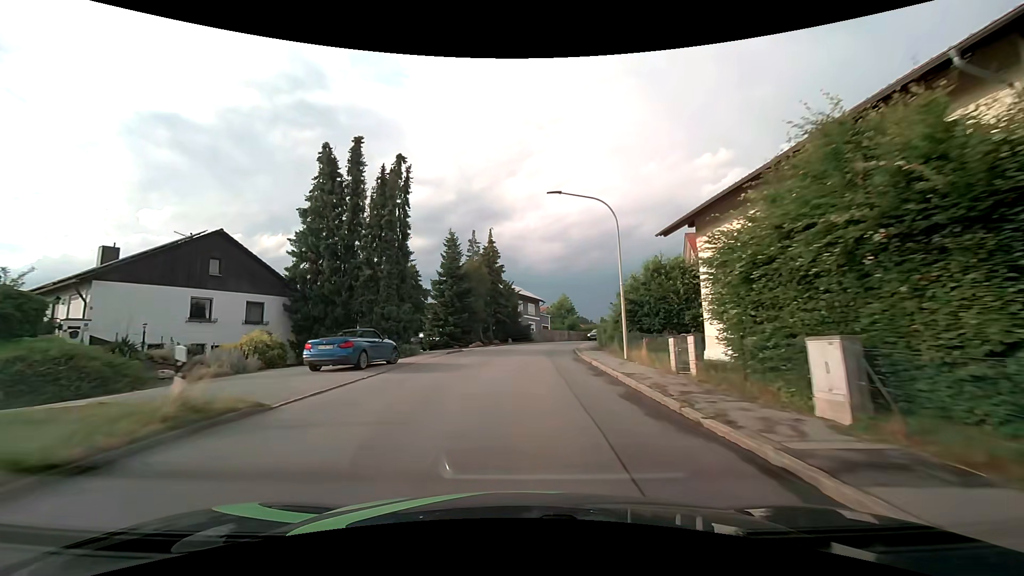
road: tertiary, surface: asphalt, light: Day
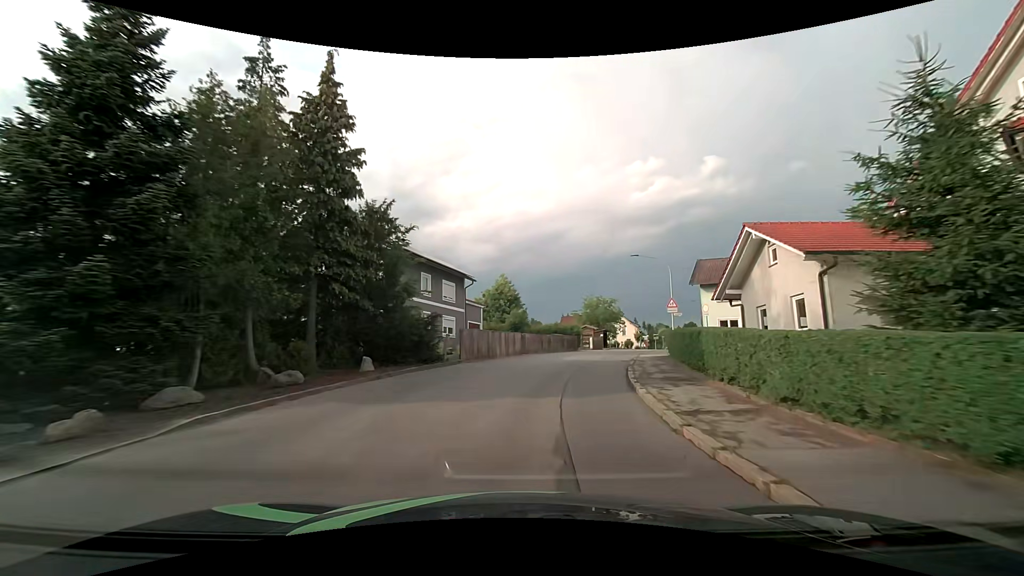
(+1.5, +34.0) m; +7°
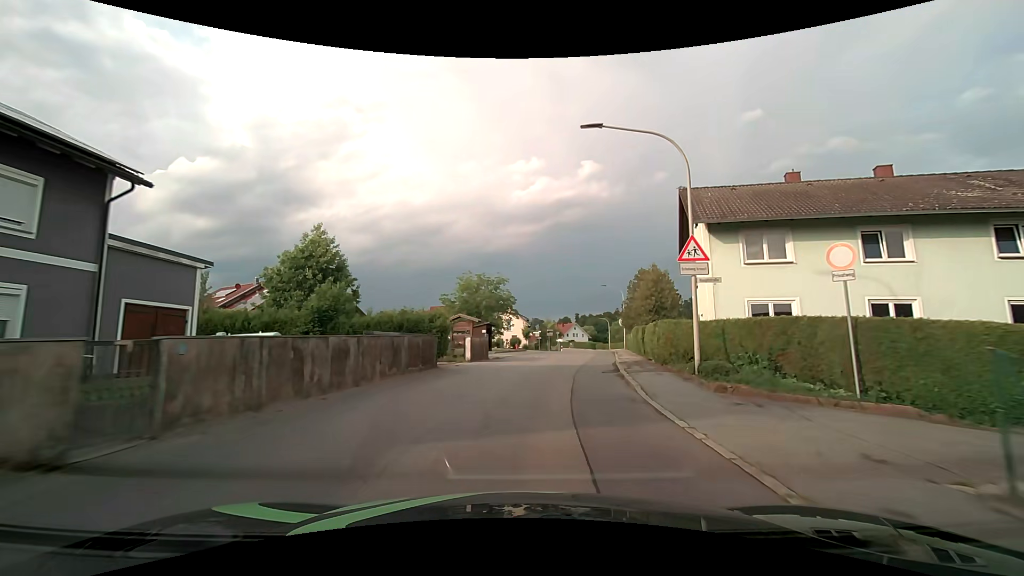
(+3.4, +24.9) m; +15°
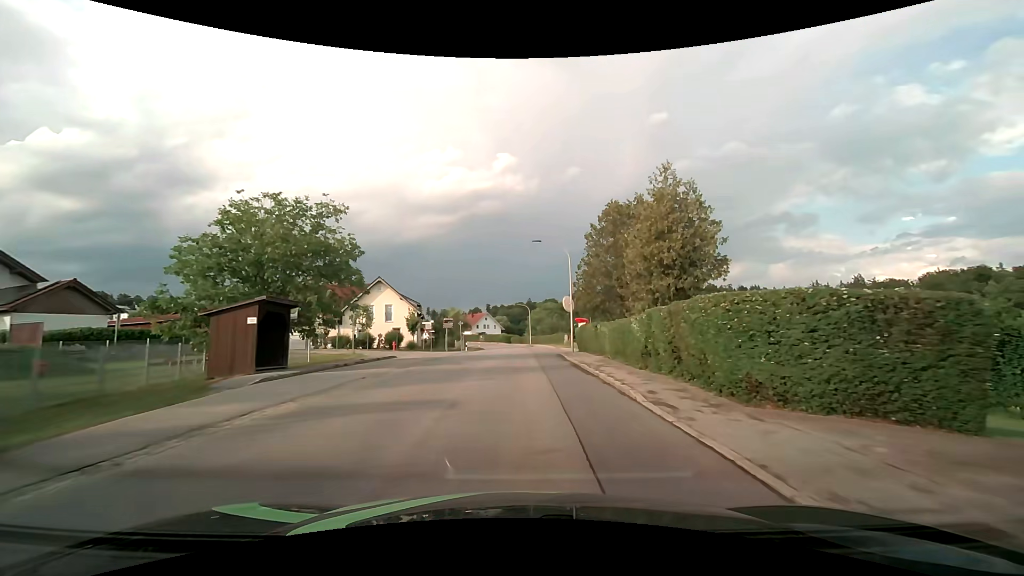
(+2.5, +26.6) m; +9°
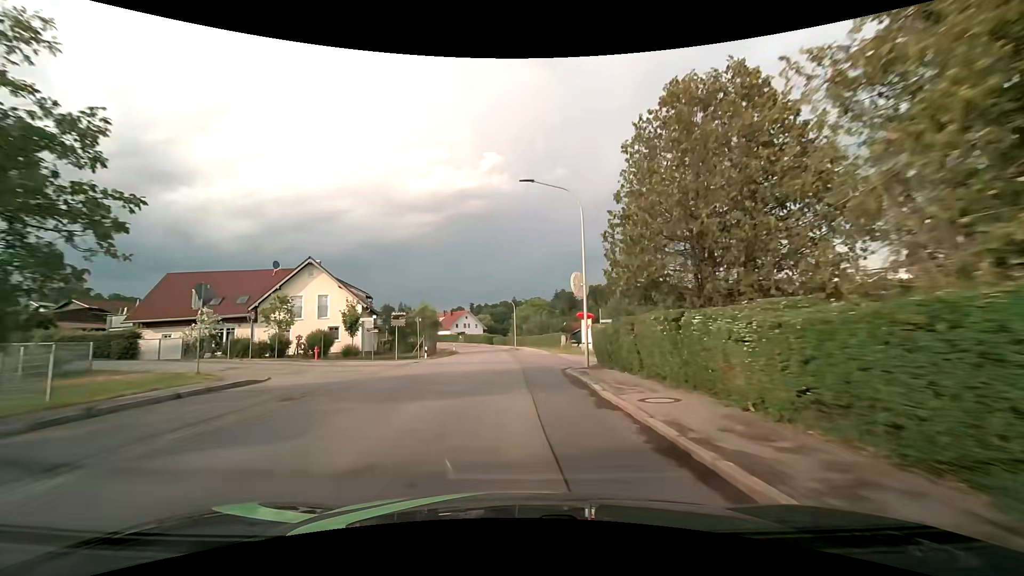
(+0.4, +14.4) m; +2°
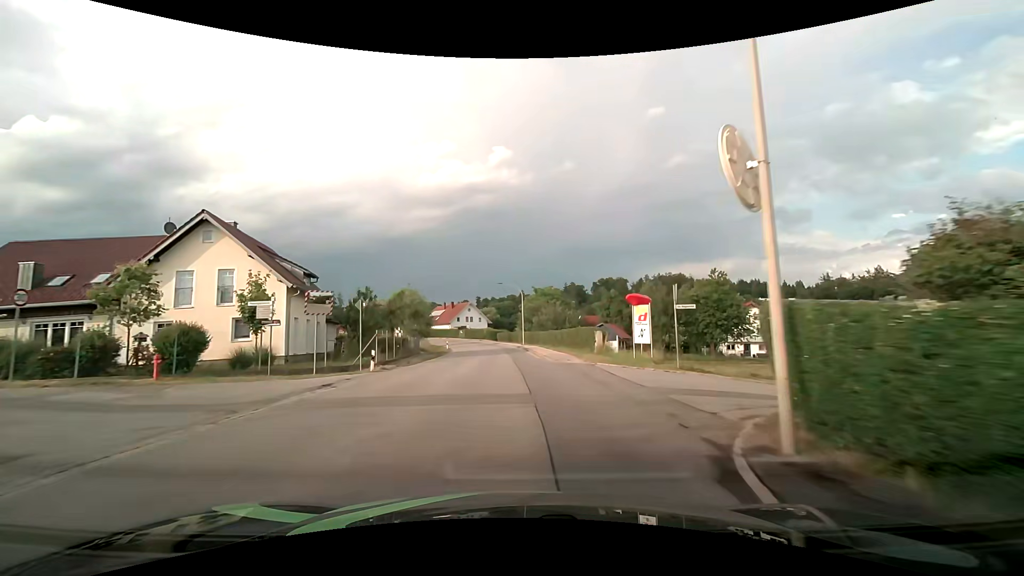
(-0.1, +14.9) m; -1°
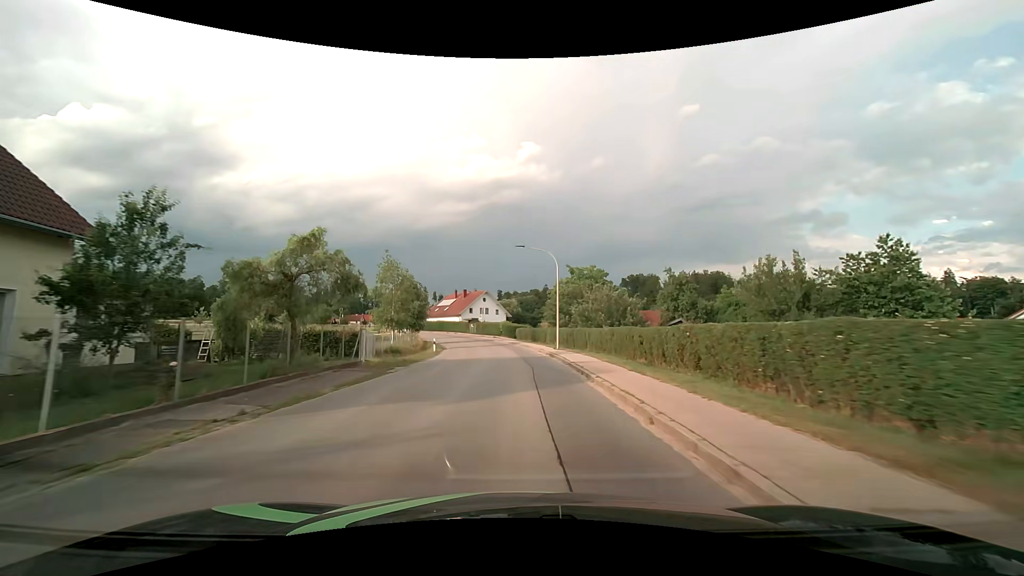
(-0.5, +23.1) m; -2°
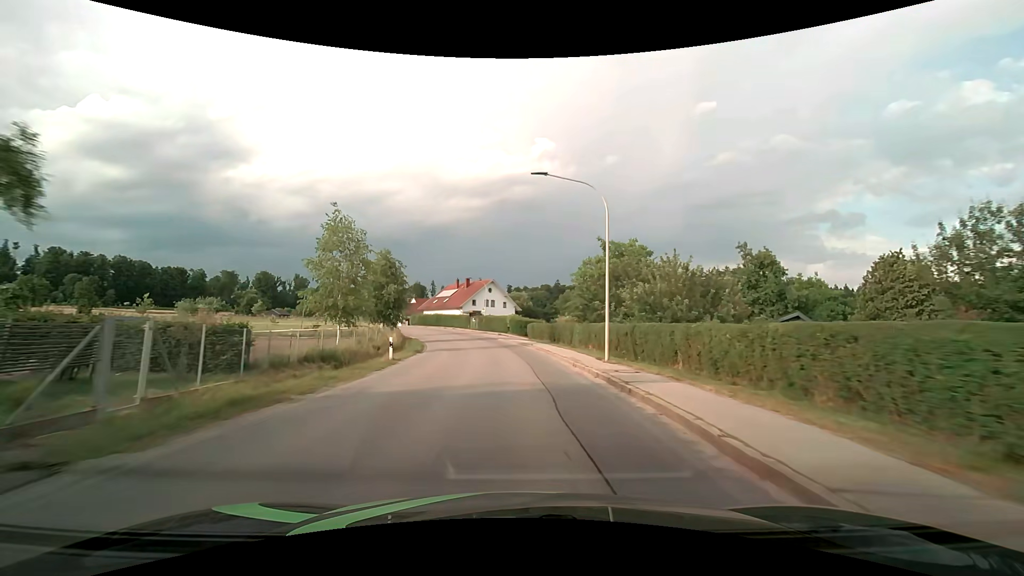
(-0.2, +15.6) m; -1°
(0, +10) (0, +20) (-1, +30) (-3, +40) (-4, +50) (-7, +59) (-10, +69) (-14, +78) (-19, +87) (-23, +96) m
